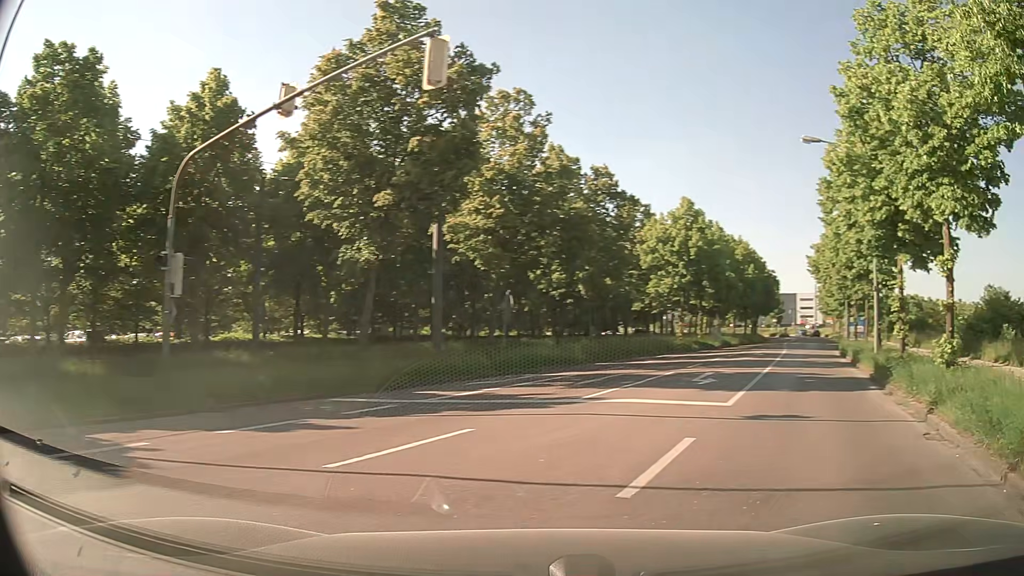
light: Day
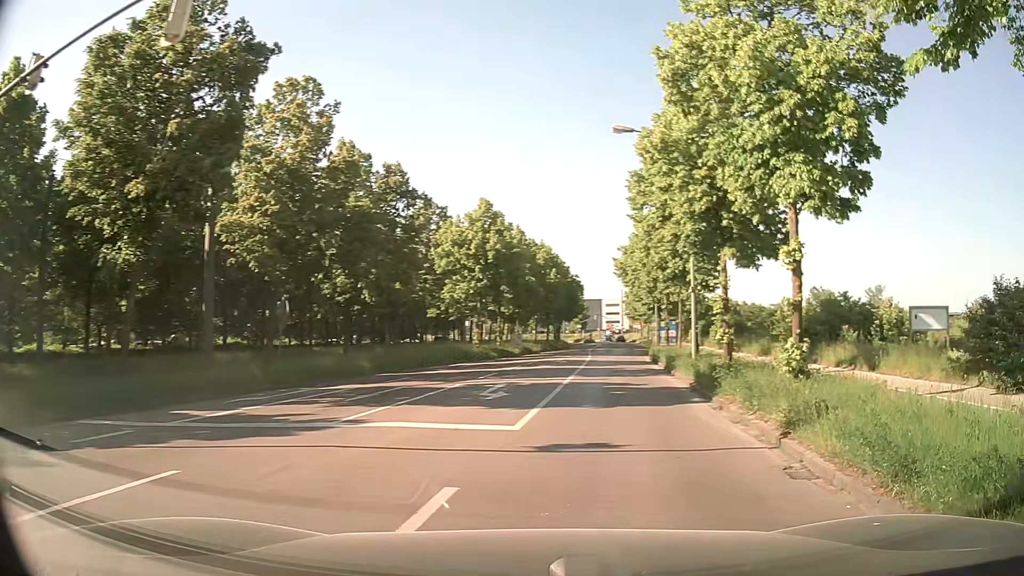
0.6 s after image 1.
(+0.4, +2.5) m; +17°
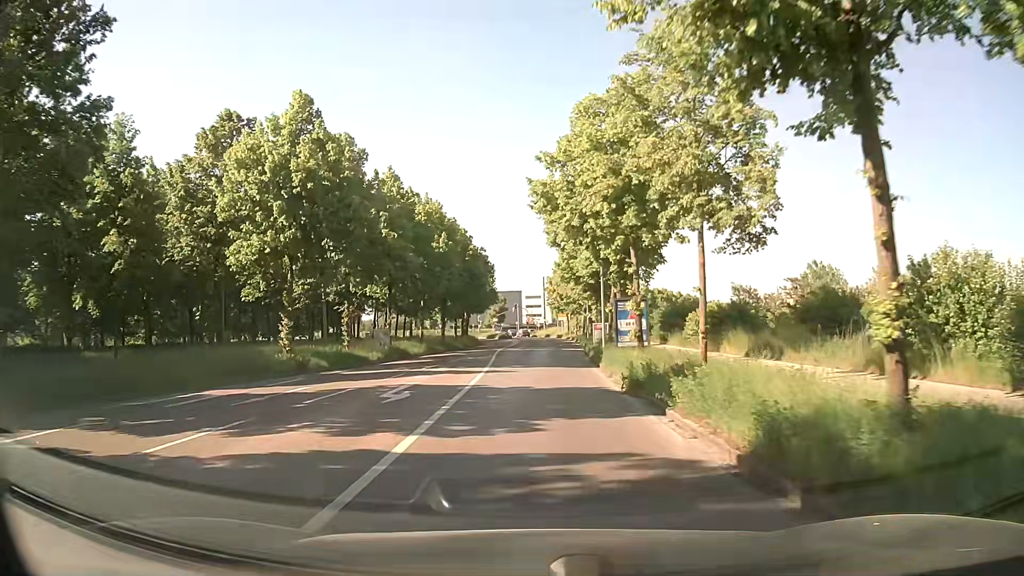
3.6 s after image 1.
(+3.1, +22.2) m; +9°
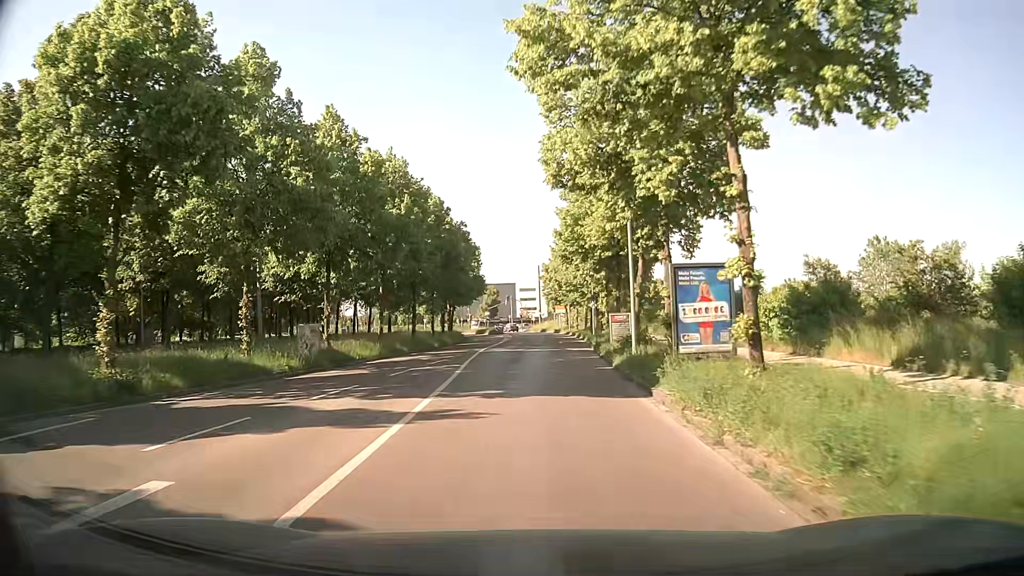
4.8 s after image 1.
(0.0, +12.0) m; 0°
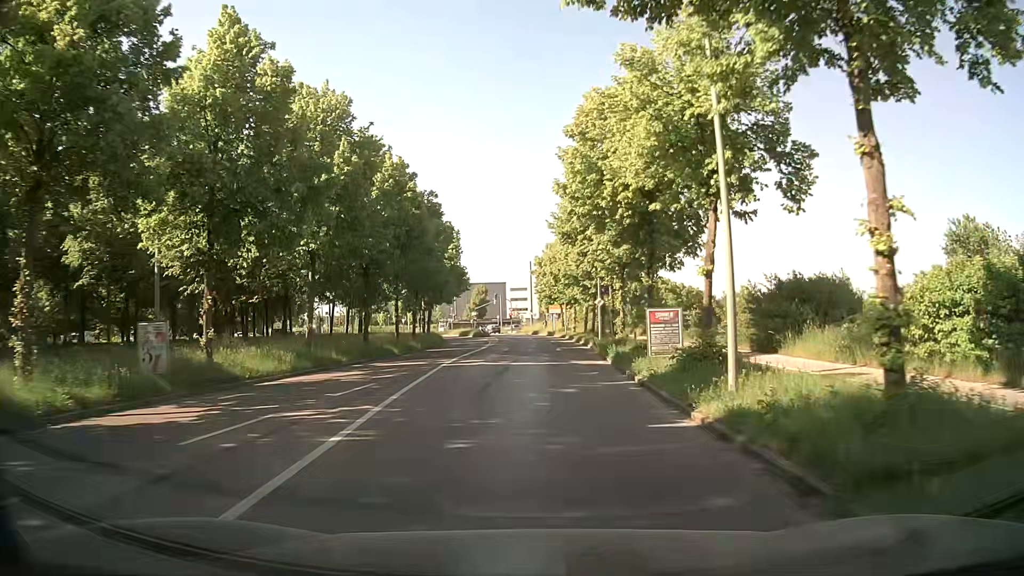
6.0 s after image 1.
(0.0, +11.4) m; 0°
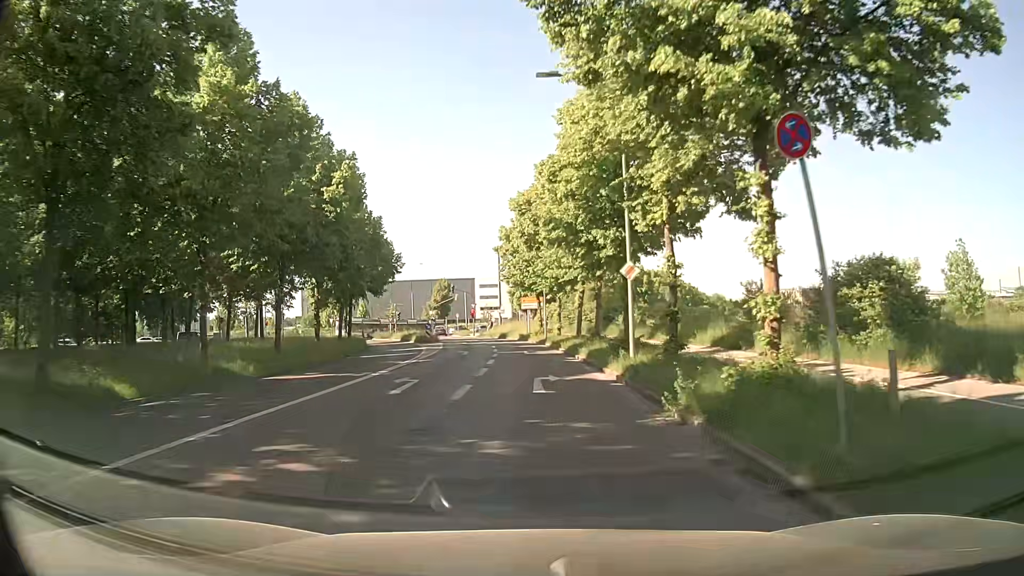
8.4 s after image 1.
(+0.9, +24.2) m; +3°
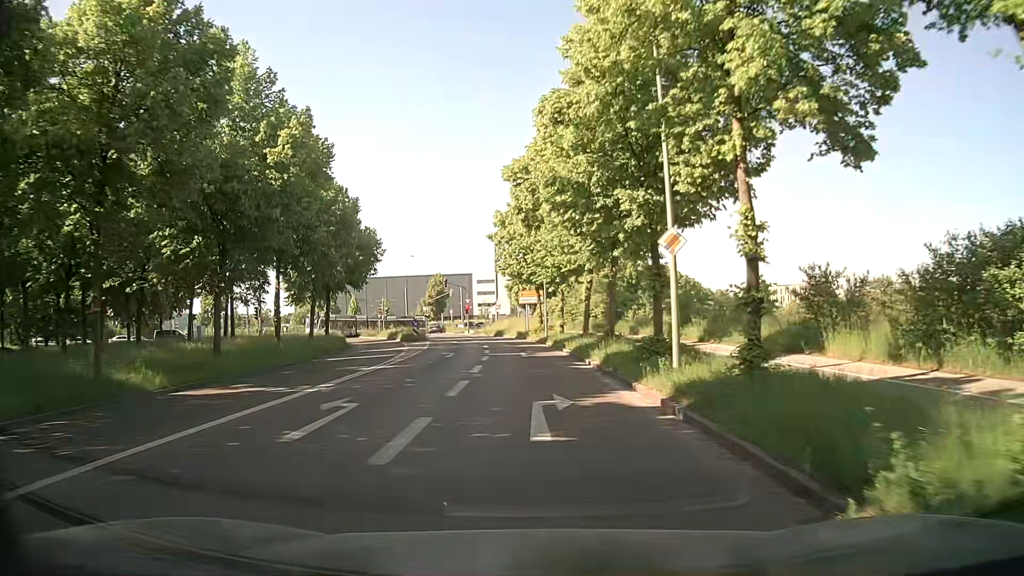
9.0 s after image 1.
(0.0, +6.0) m; -1°
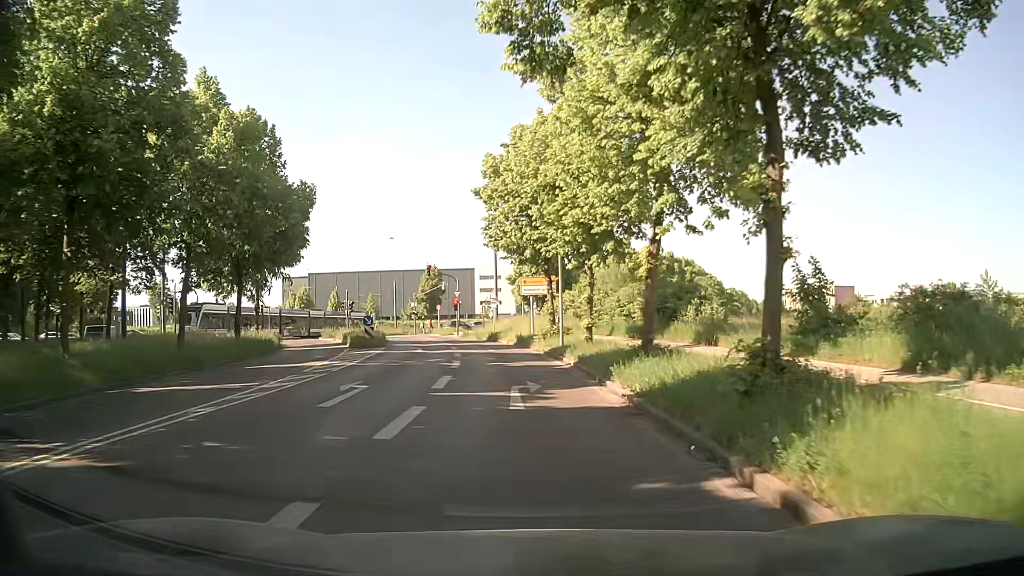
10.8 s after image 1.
(0.0, +16.7) m; 0°
(0, +10) (-1, +20) (-2, +30) (-3, +40) (-6, +49) (-9, +59) (-12, +68) (-13, +78) (-9, +87) (-3, +96) m
